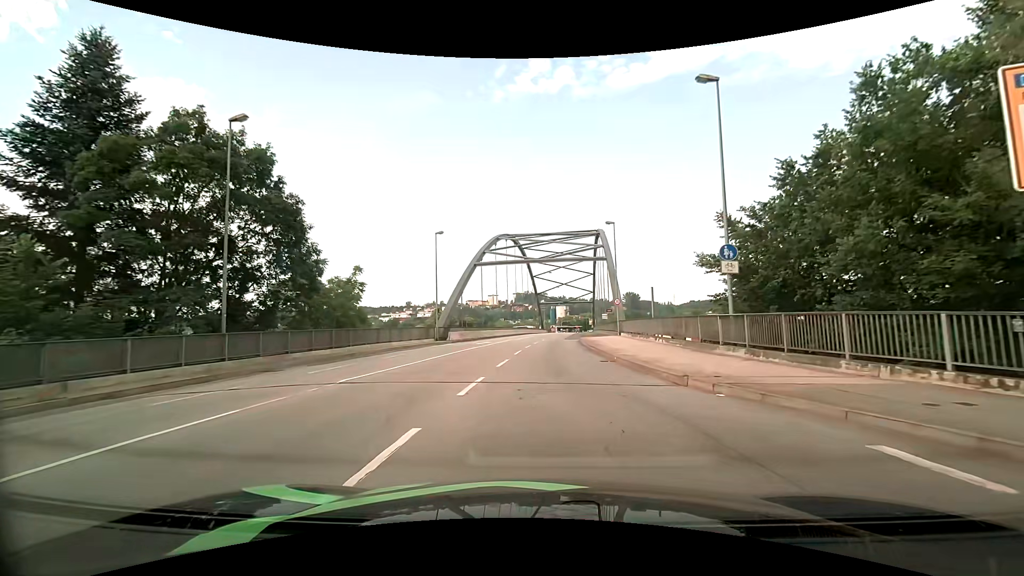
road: primary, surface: asphalt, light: Day
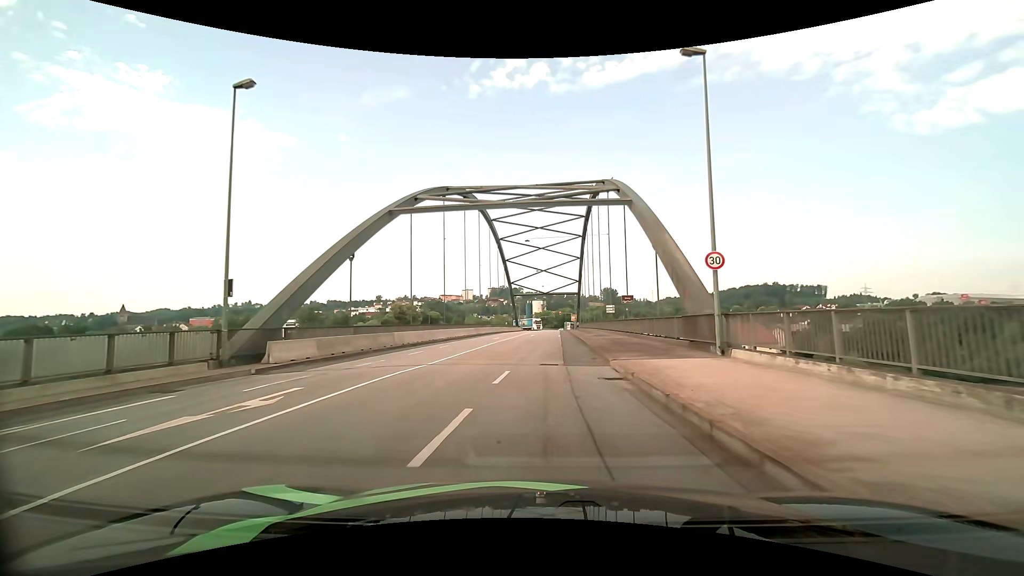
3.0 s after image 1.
(+0.5, +29.0) m; +3°
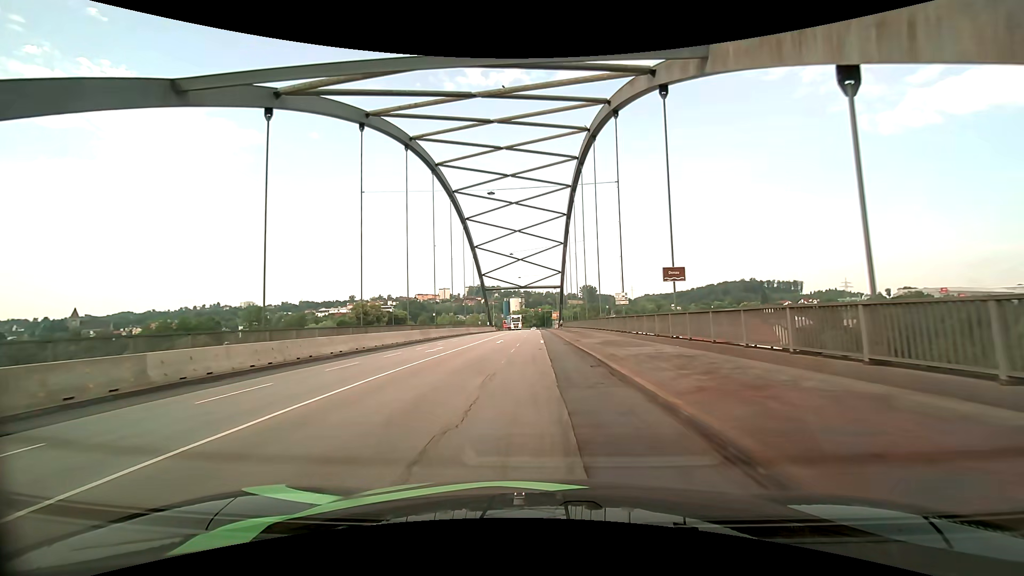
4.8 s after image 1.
(+0.5, +19.1) m; +2°
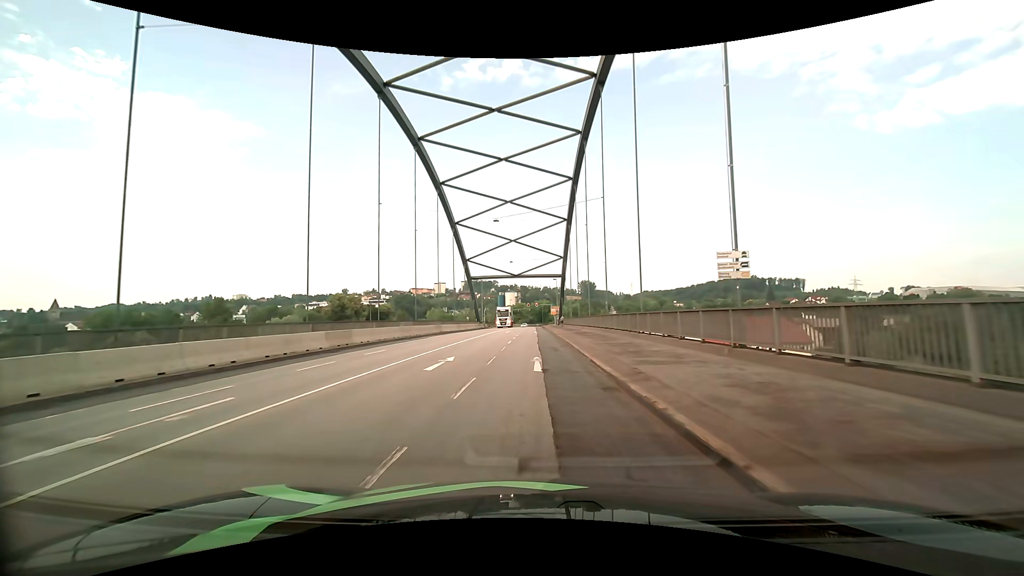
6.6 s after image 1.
(+0.1, +19.3) m; 0°
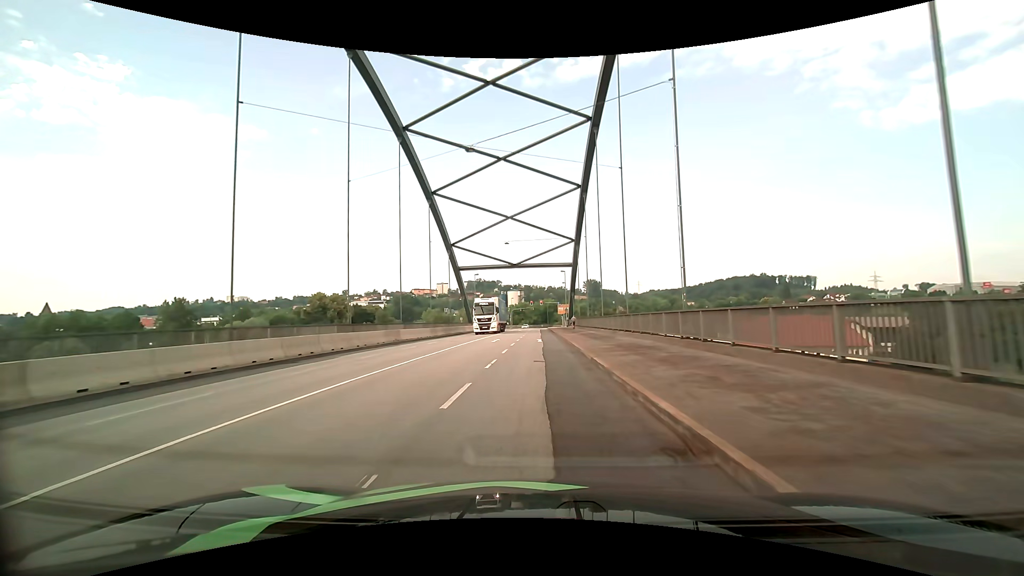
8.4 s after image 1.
(+0.2, +18.9) m; +1°
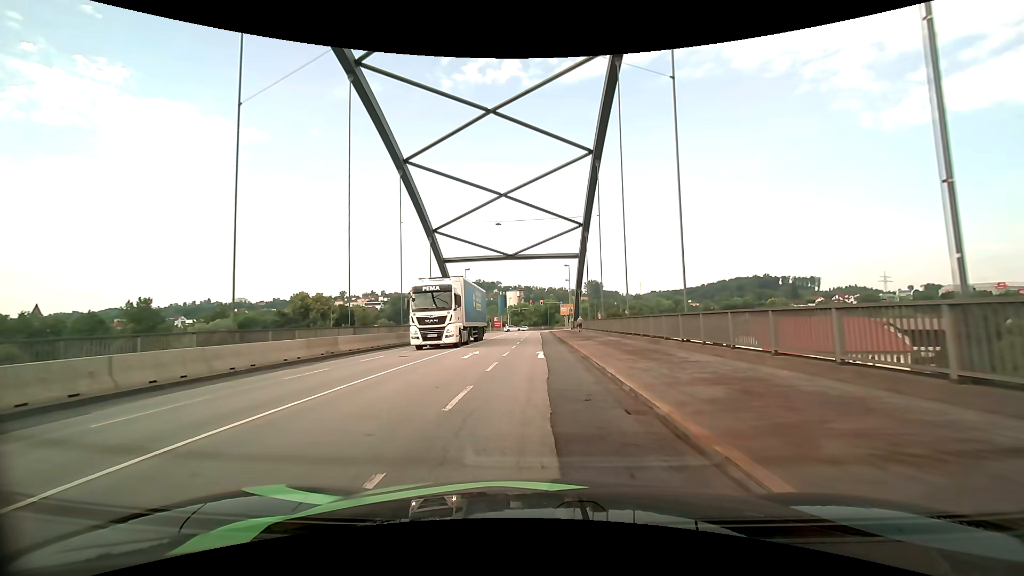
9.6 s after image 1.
(-0.1, +12.0) m; 0°
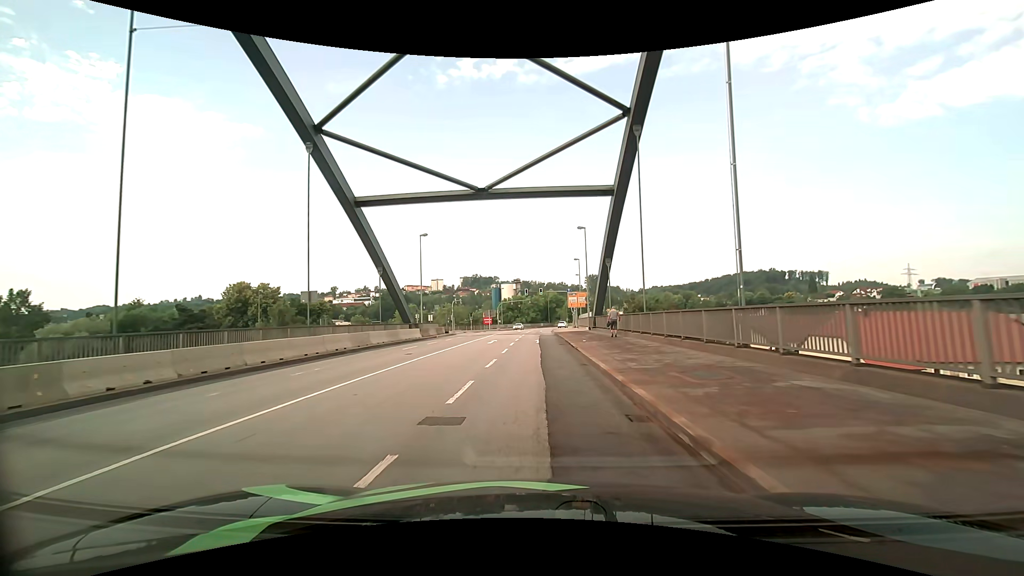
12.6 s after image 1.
(0.0, +29.5) m; 0°
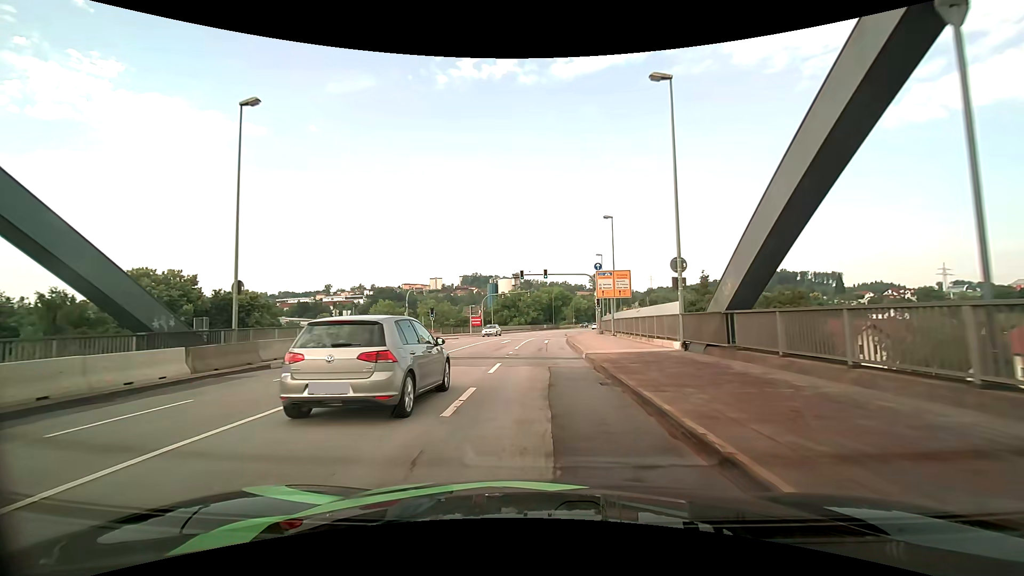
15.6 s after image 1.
(-0.2, +31.2) m; -1°
(0, +10) (0, +20) (0, +30) (+1, +40) (+2, +50) (+3, +60) (+4, +70) (+6, +80) (+8, +89) (+10, +99) m
